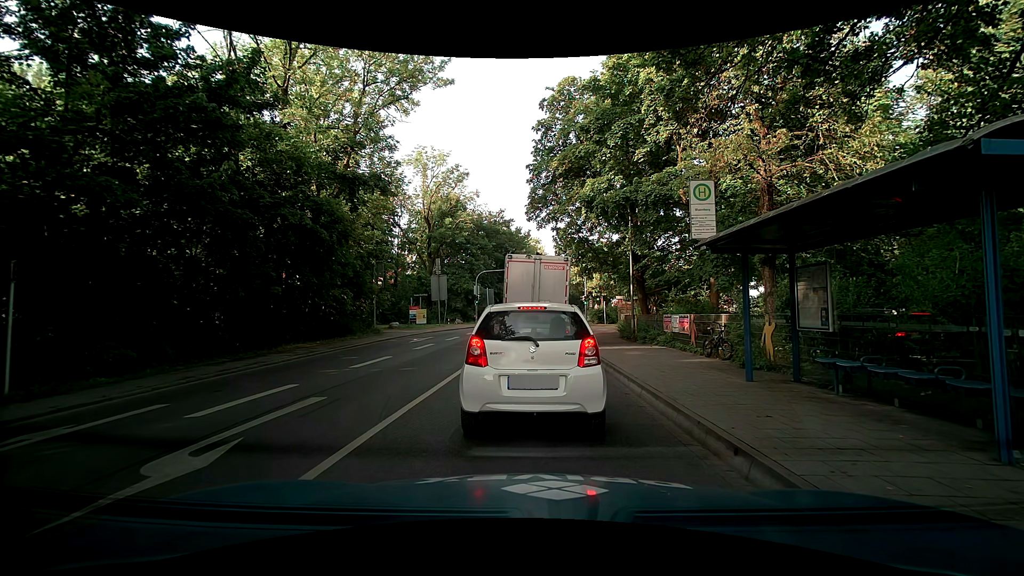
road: secondary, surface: asphalt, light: Day
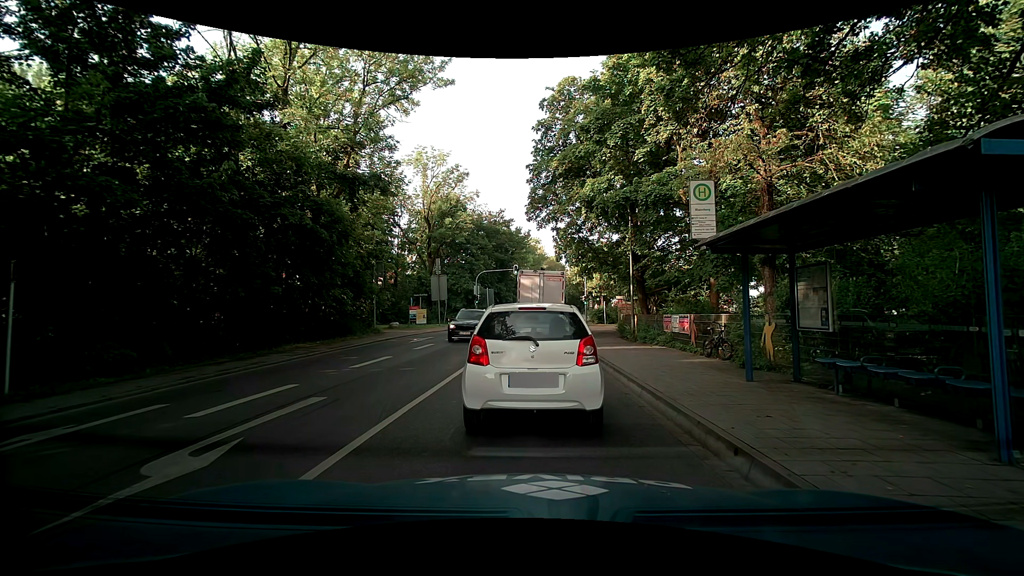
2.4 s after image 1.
(0.0, 0.0) m; 0°
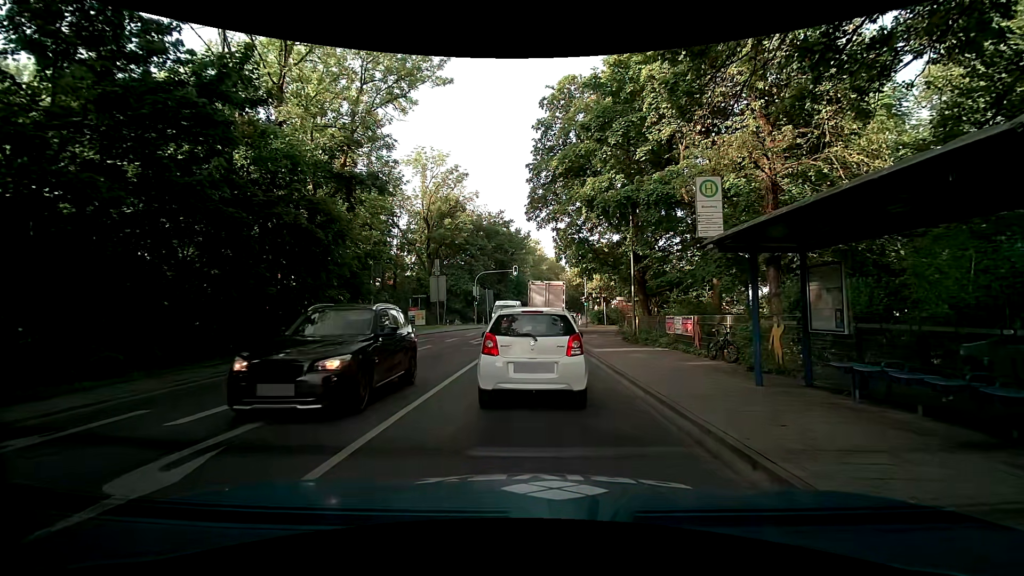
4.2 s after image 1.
(0.0, +0.3) m; 0°
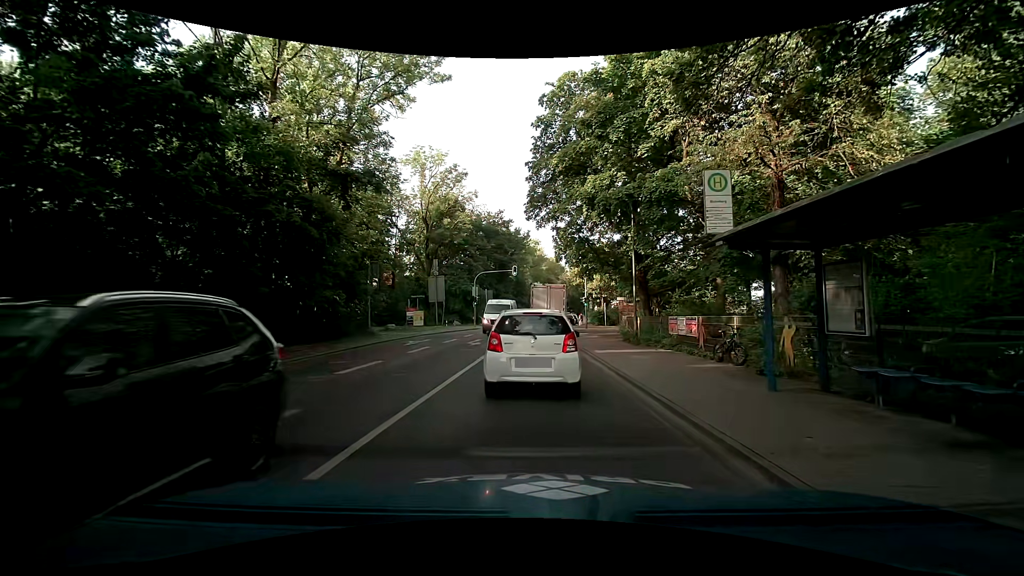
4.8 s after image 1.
(0.0, +0.5) m; 0°
